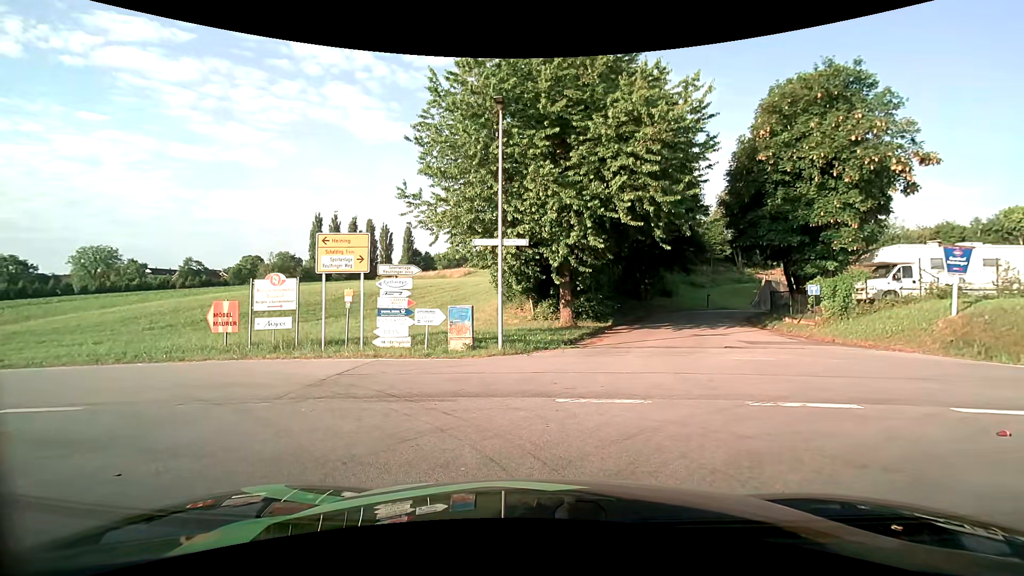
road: unclassified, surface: asphalt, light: Day
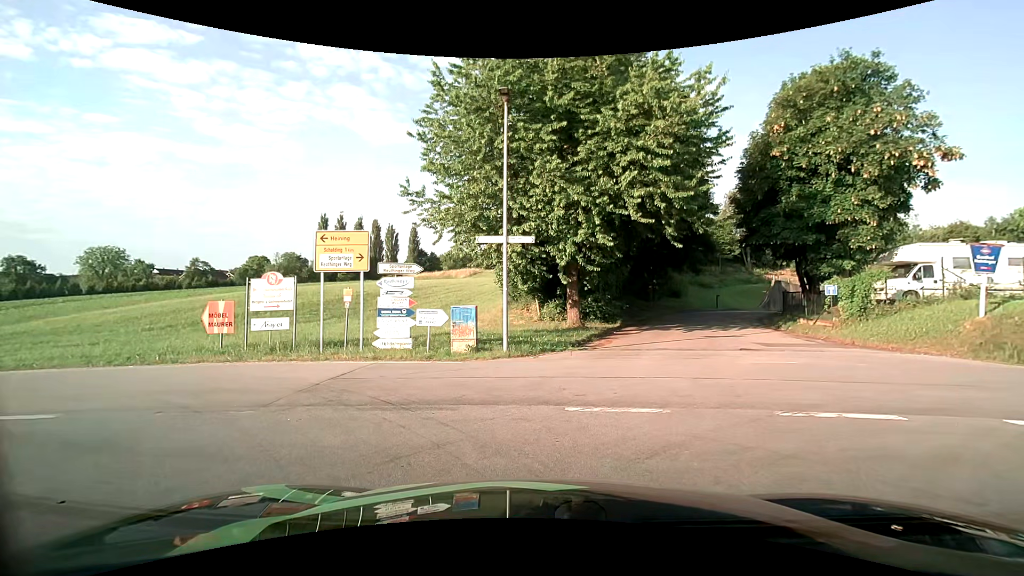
(0.0, +0.7) m; 0°
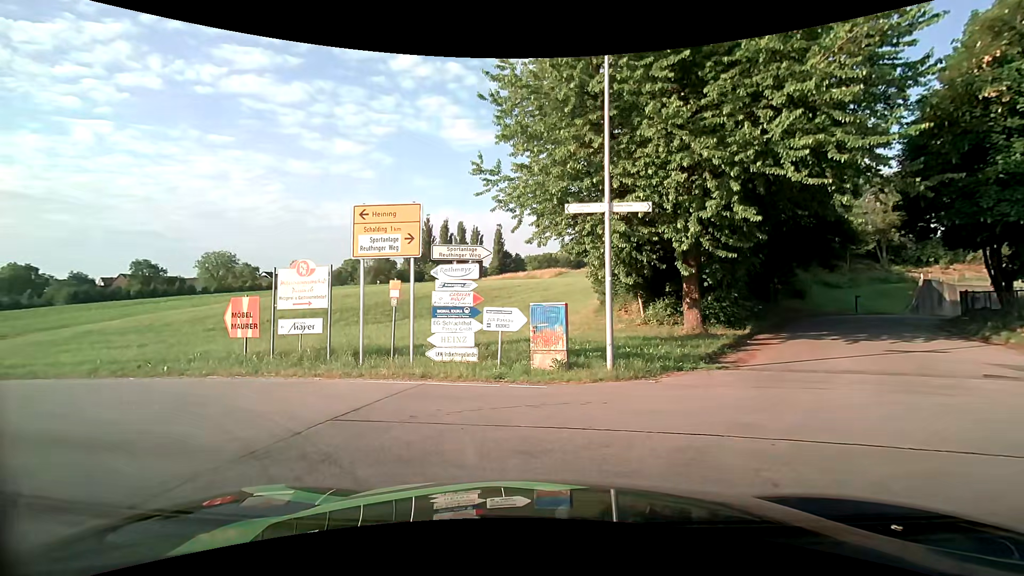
(-0.4, +4.6) m; -11°
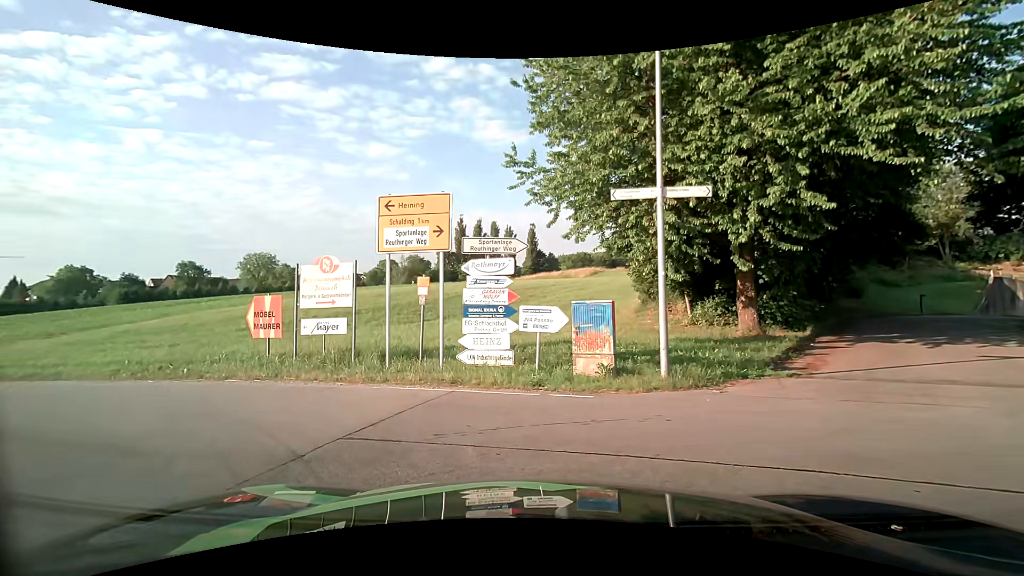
(0.0, +1.1) m; -4°
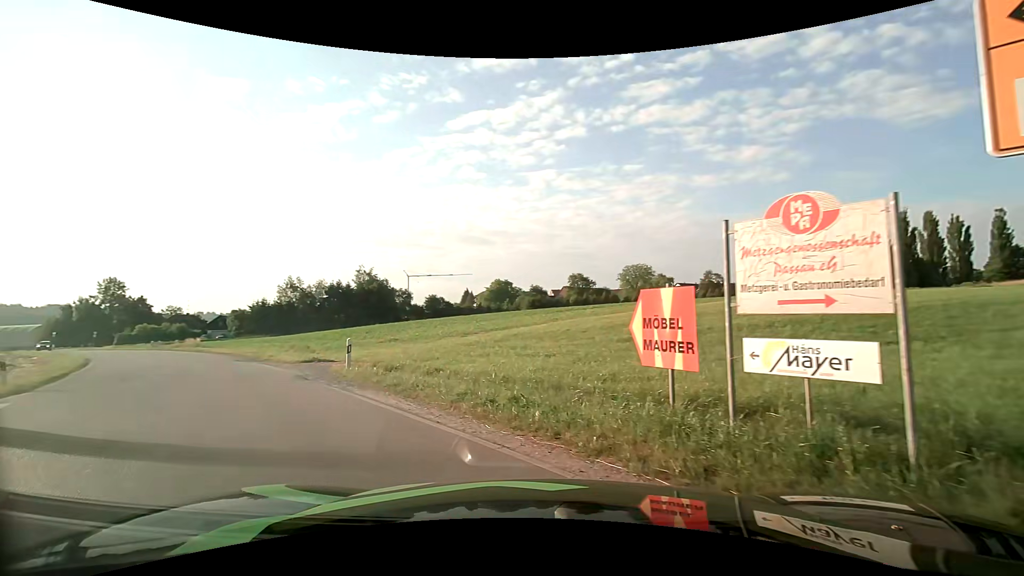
(-2.4, +6.7) m; -41°
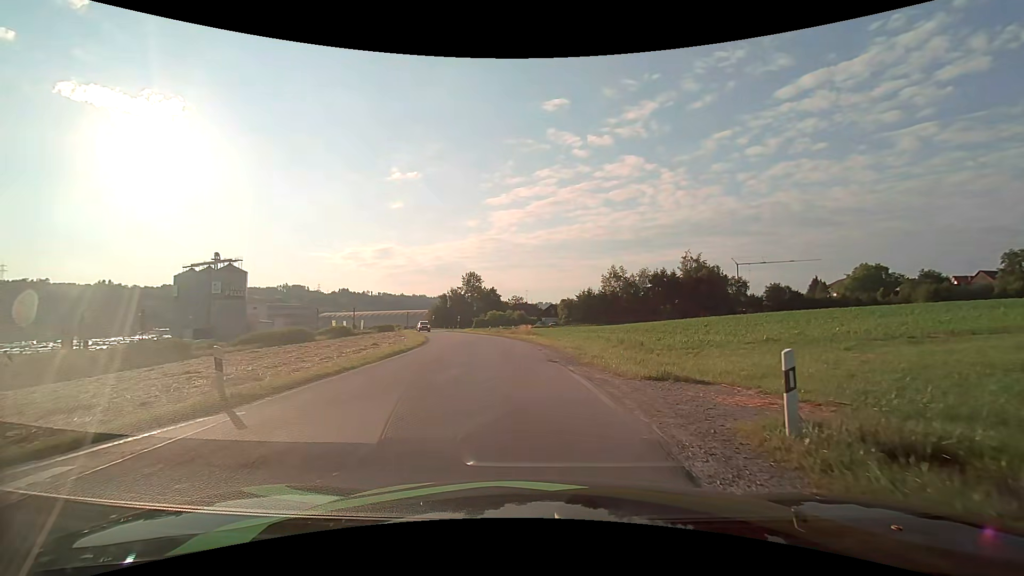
(-3.8, +9.8) m; -36°
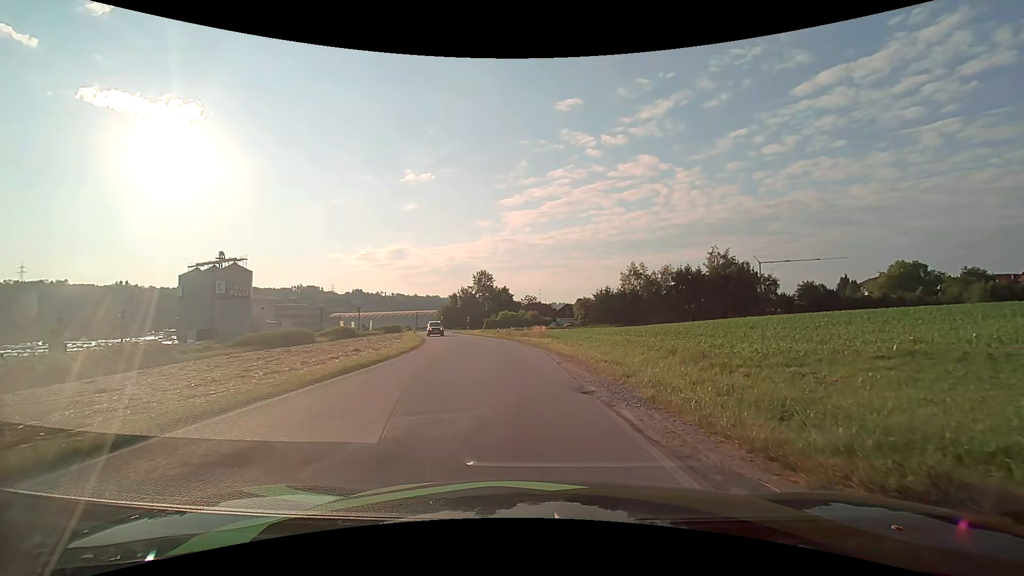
(-0.1, +7.2) m; -1°
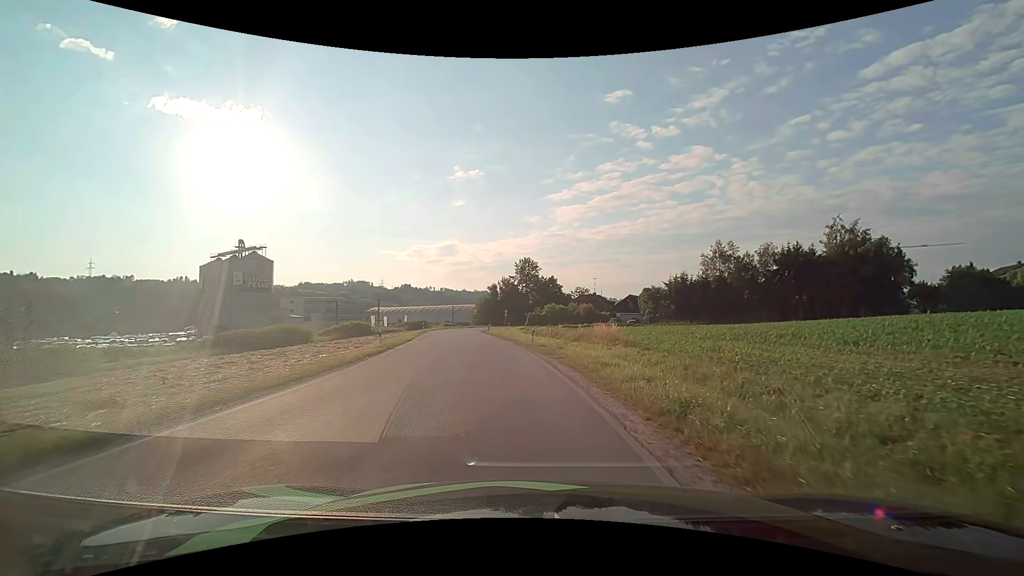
(-1.0, +22.7) m; -6°
(0, +10) (-1, +20) (-3, +30) (-5, +40) (-6, +50) (-8, +59) (-9, +69) (-10, +79) (-9, +89) (-8, +99) m
